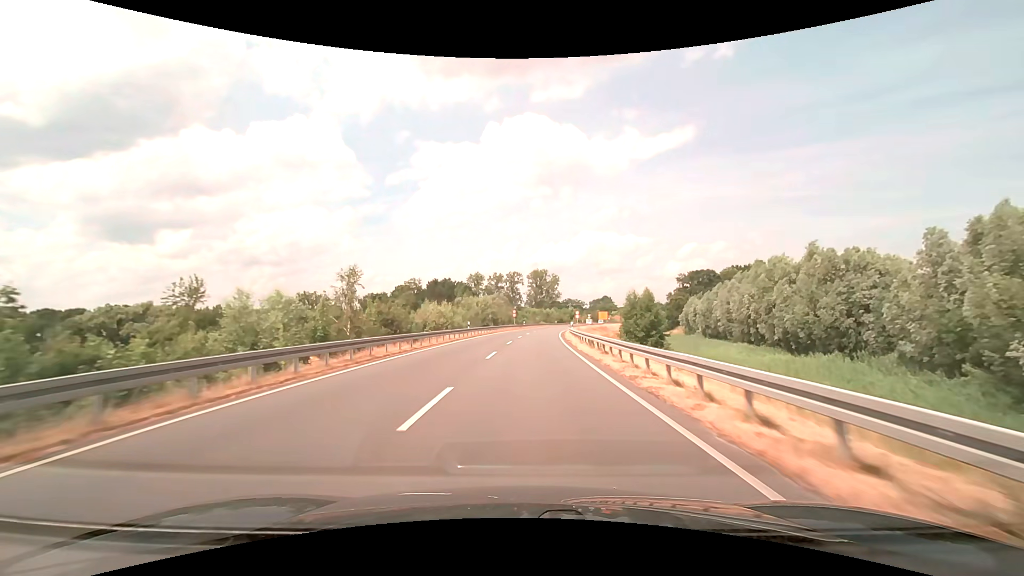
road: secondary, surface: asphalt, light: Day
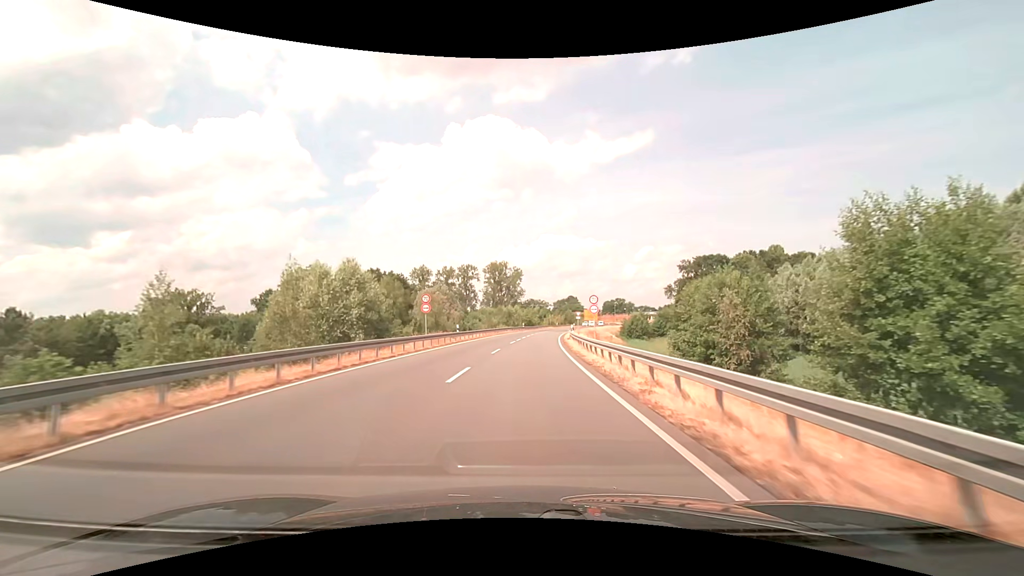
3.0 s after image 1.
(+2.0, +53.8) m; +4°
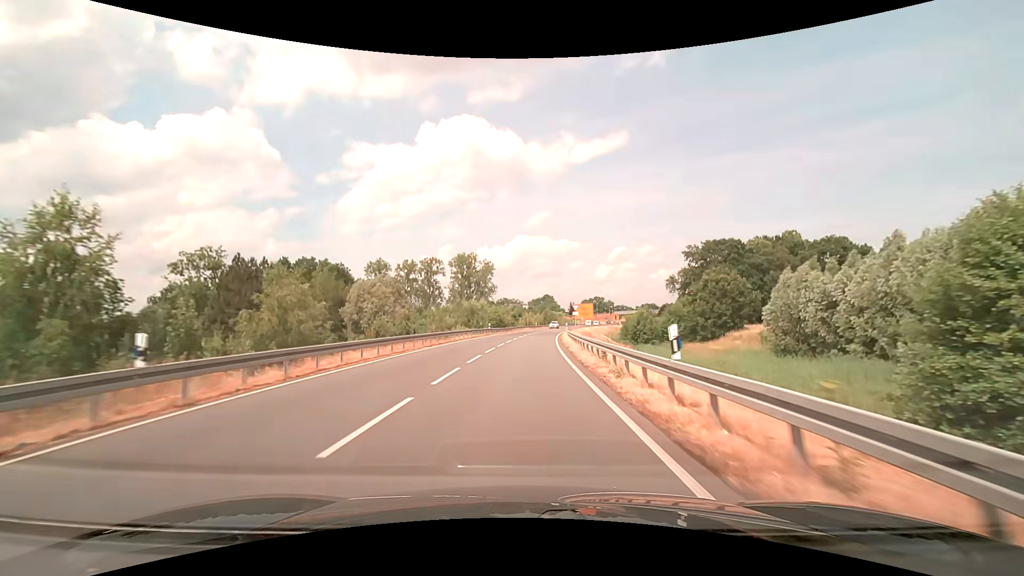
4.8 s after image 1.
(+0.9, +30.8) m; +3°
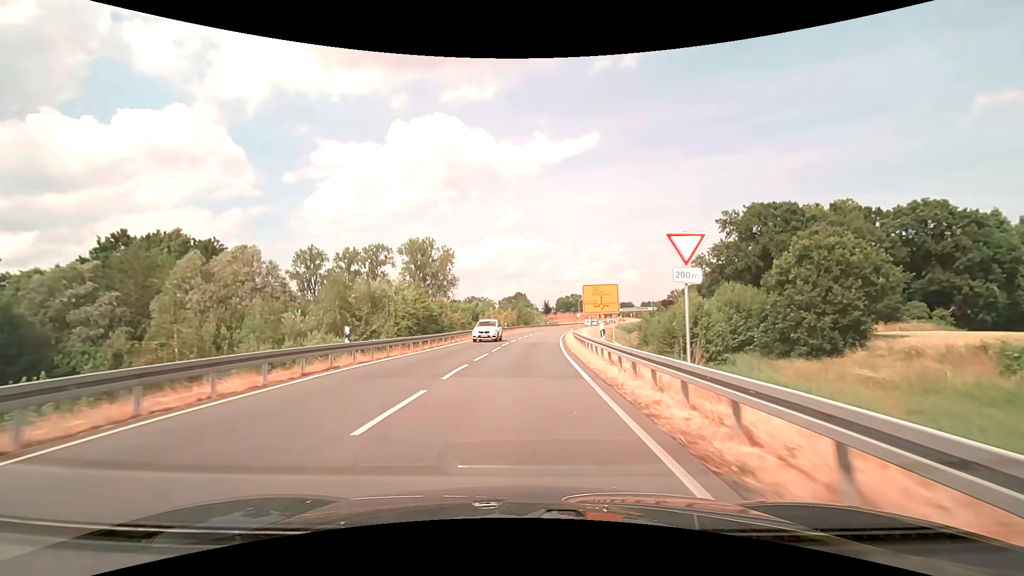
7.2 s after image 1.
(+1.2, +40.8) m; +3°
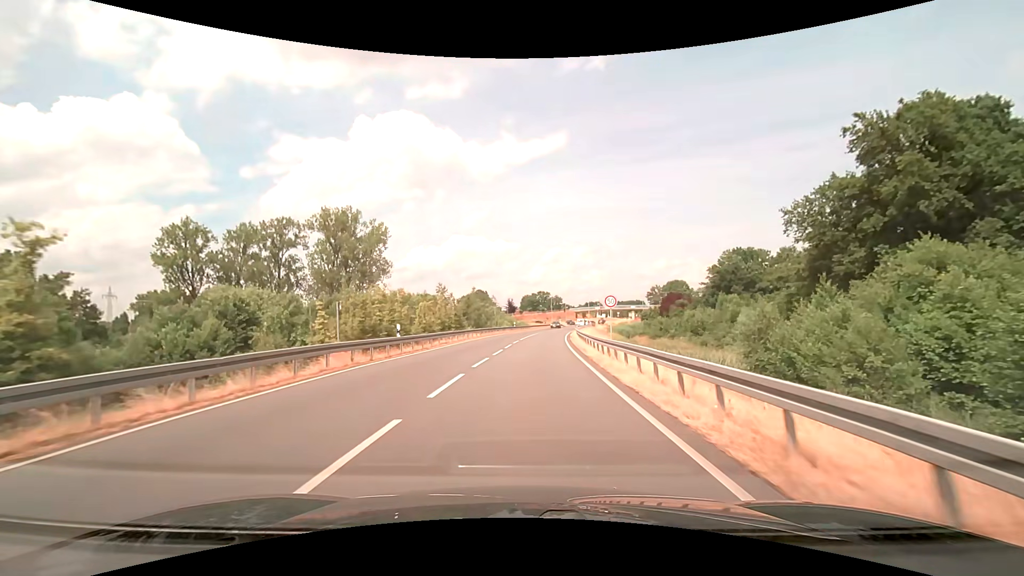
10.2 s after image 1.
(+1.4, +44.5) m; +4°
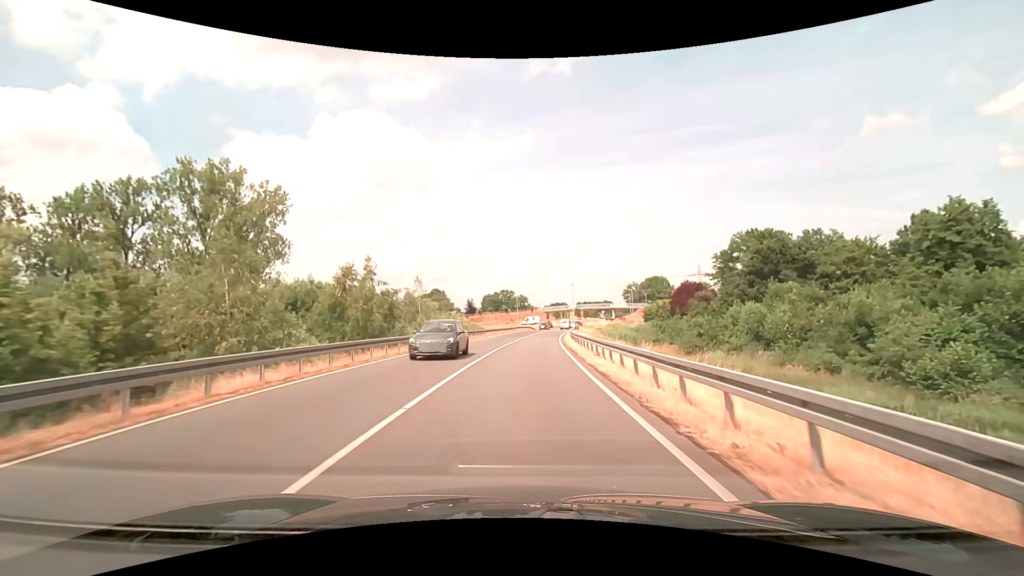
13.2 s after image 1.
(+1.4, +36.8) m; +4°
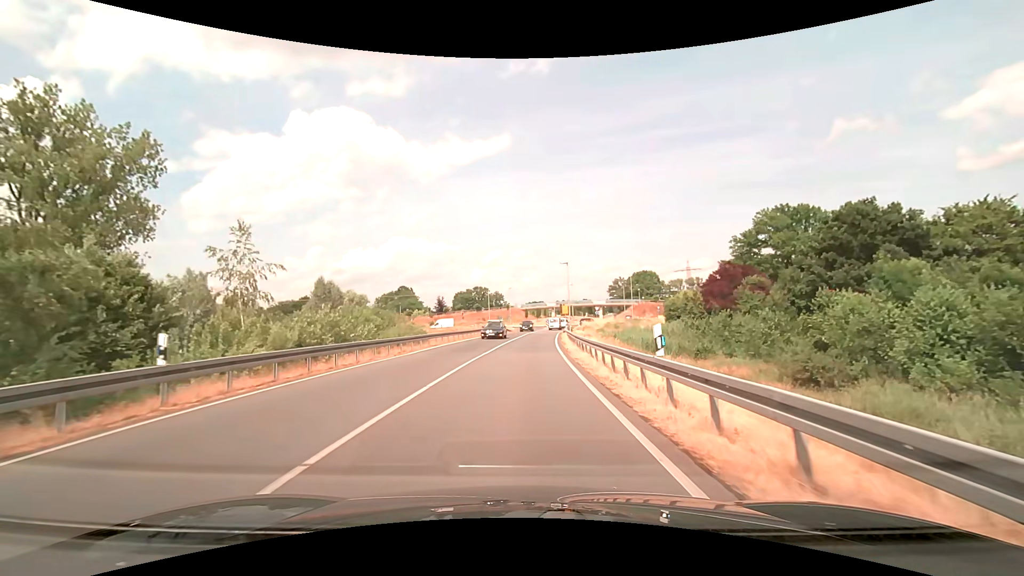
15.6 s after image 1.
(+0.7, +26.5) m; +3°
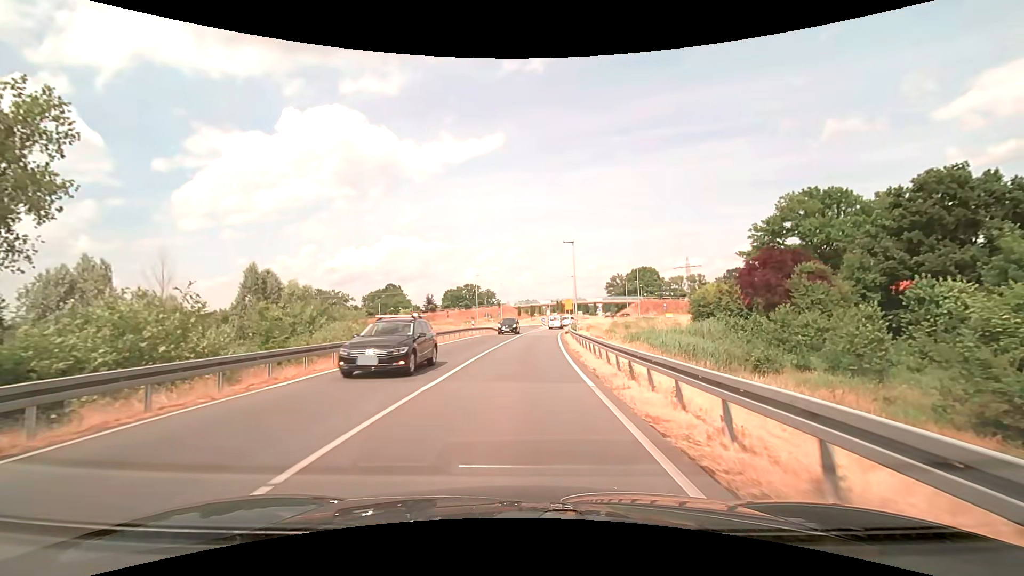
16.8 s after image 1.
(+0.1, +12.4) m; +1°
(0, +10) (0, +20) (+1, +30) (+1, +40) (+2, +50) (+3, +60) (+4, +70) (+6, +80) (+9, +89) (+16, +96) m
